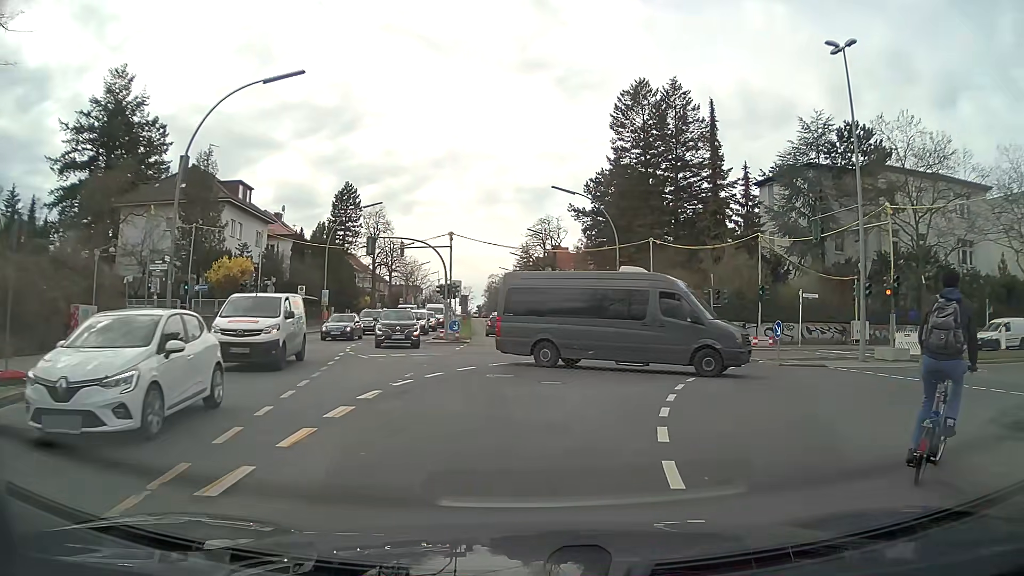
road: secondary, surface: asphalt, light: Day
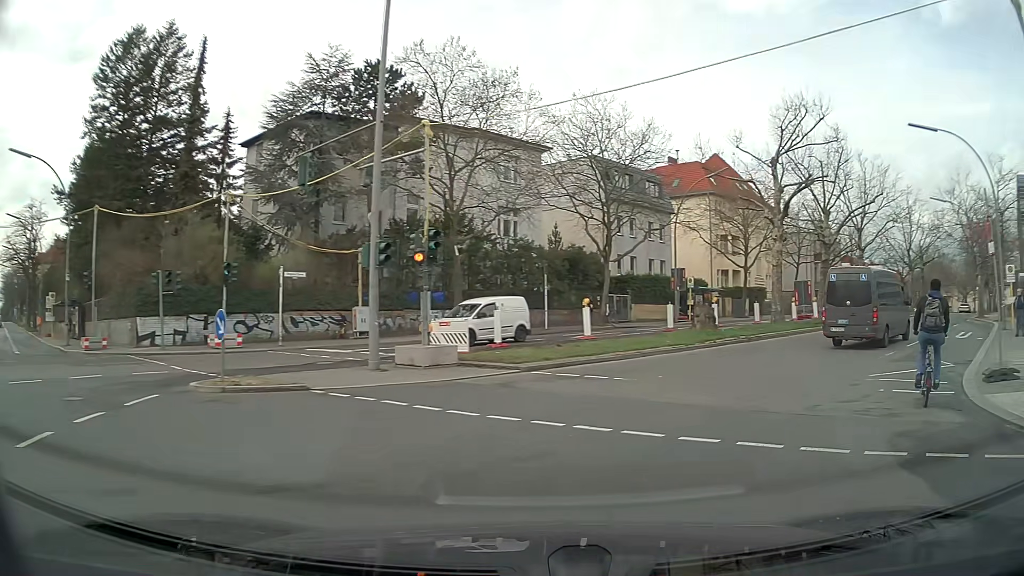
(+3.6, +9.7) m; +42°
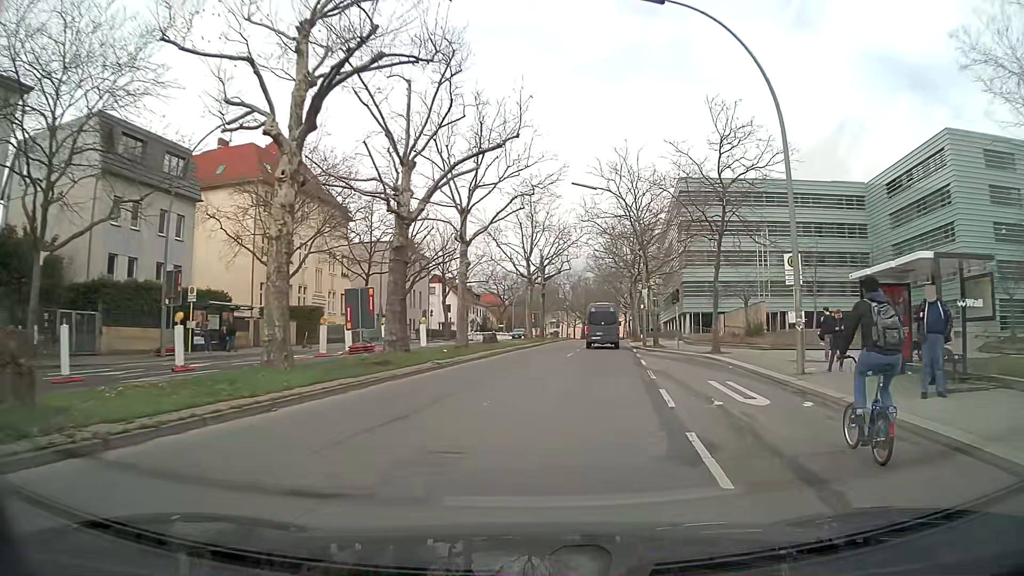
(+7.7, +17.1) m; +36°
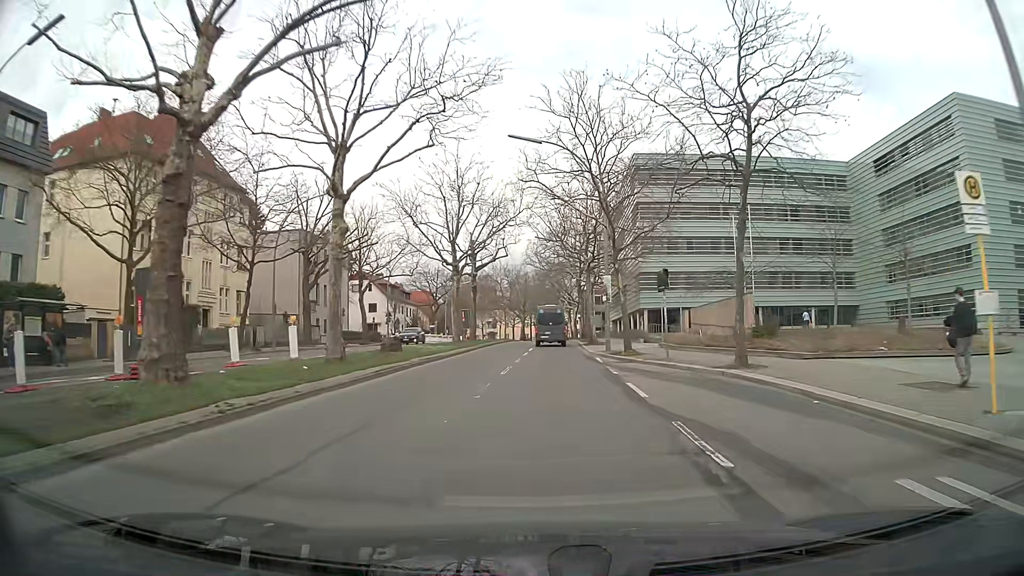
(+0.7, +11.5) m; +5°
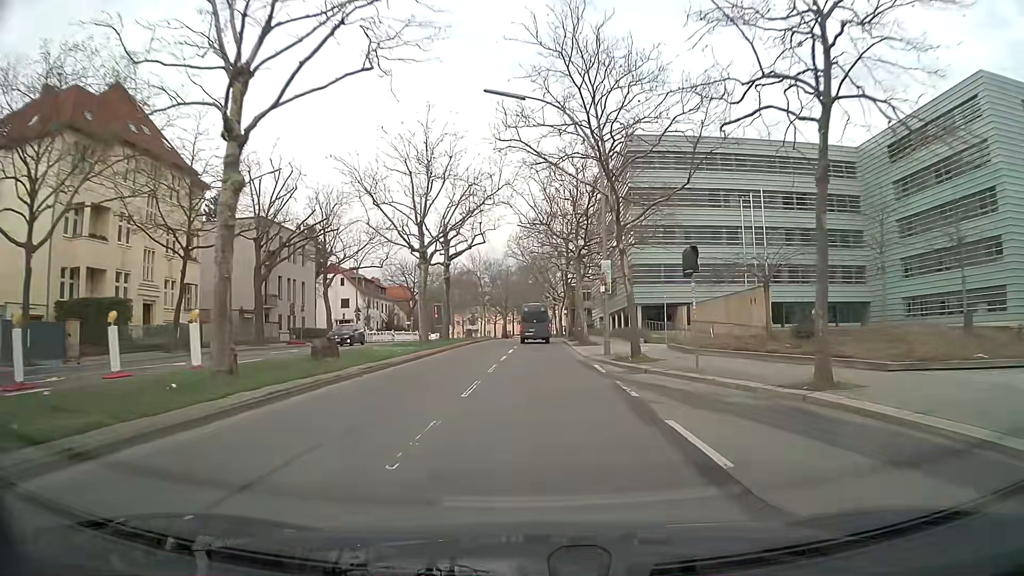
(+0.1, +6.4) m; +2°
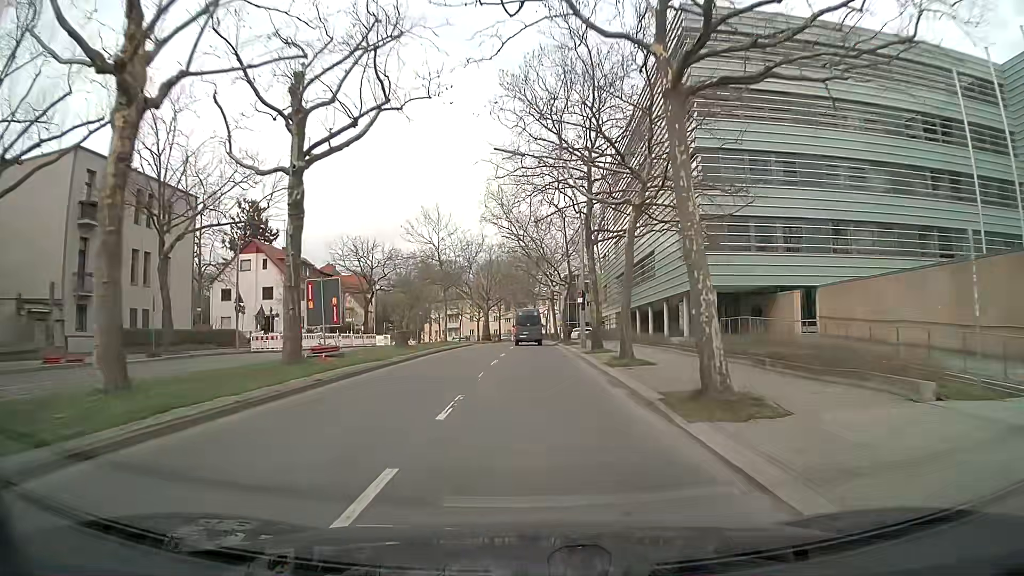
(0.0, +27.7) m; +1°
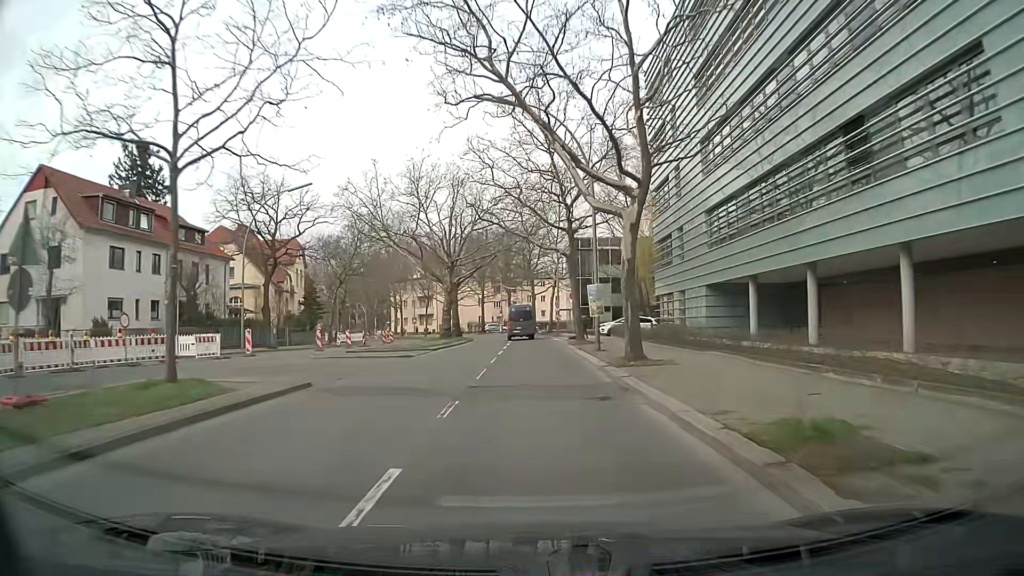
(-0.3, +36.7) m; 0°
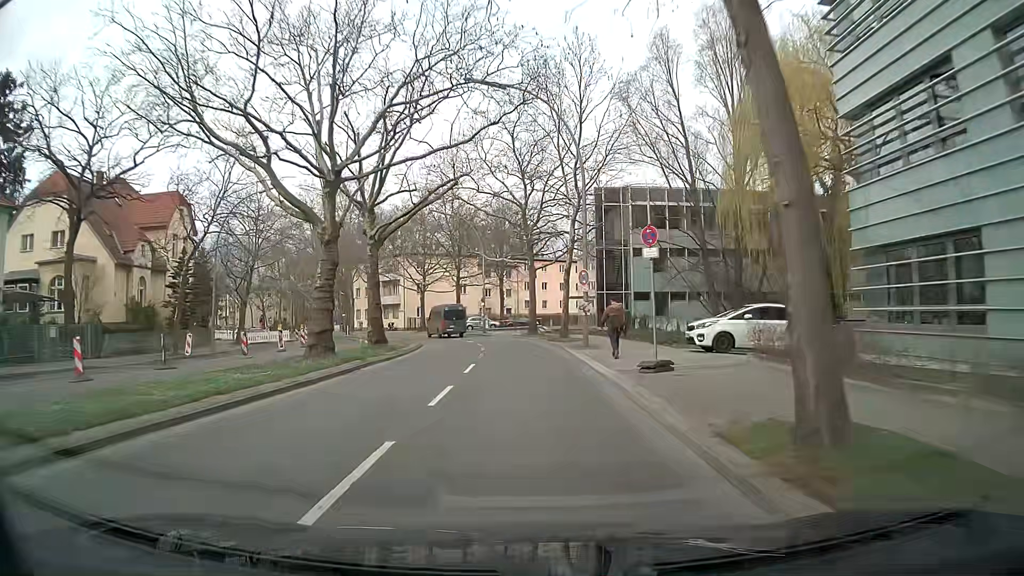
(+0.2, +29.2) m; 0°
(0, +10) (0, +20) (-1, +30) (-2, +40) (-4, +50) (-7, +59) (-11, +68) (-16, +77) (-22, +85) (-28, +93) m
